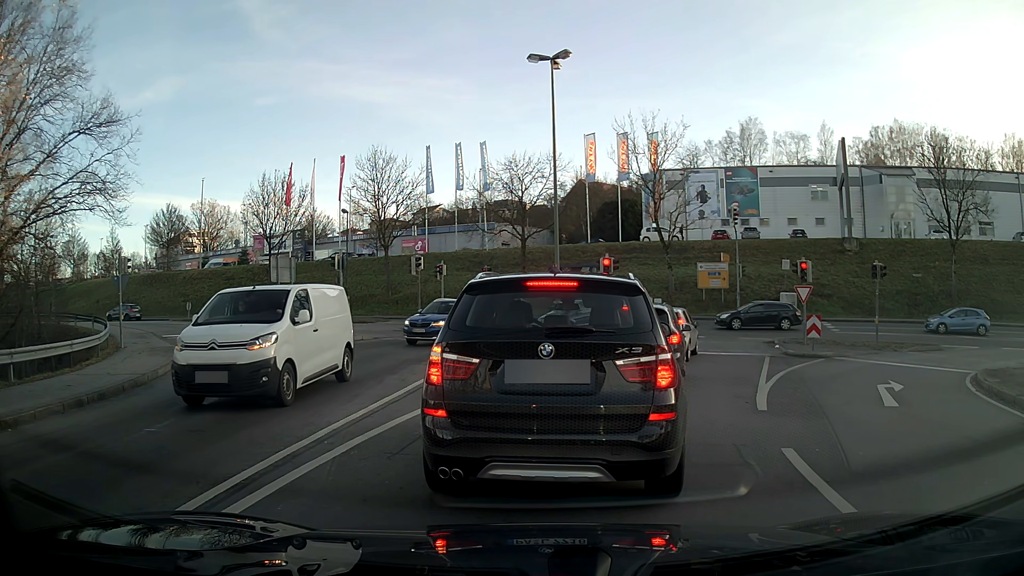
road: primary_link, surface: asphalt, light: Day
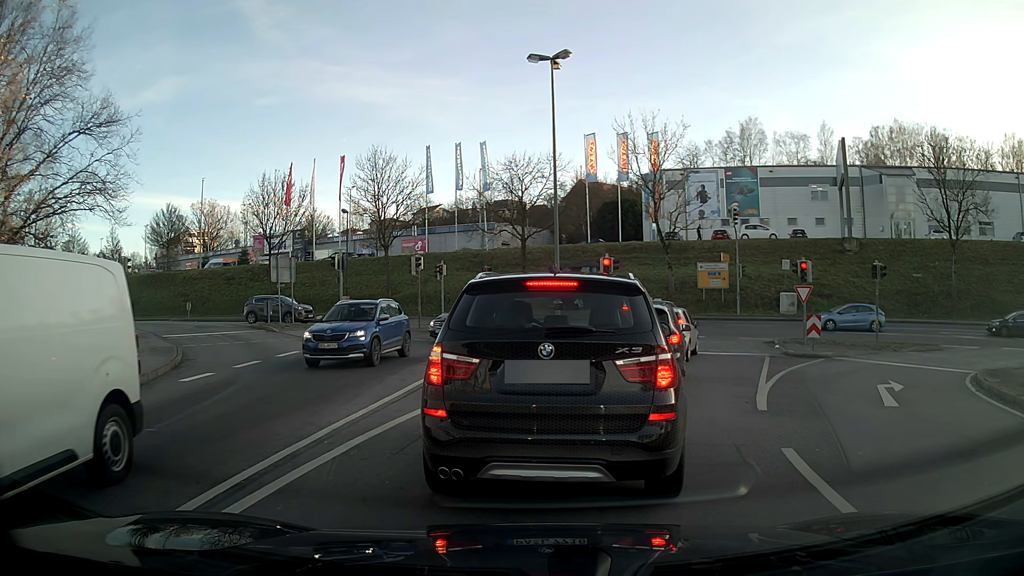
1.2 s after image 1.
(0.0, 0.0) m; 0°
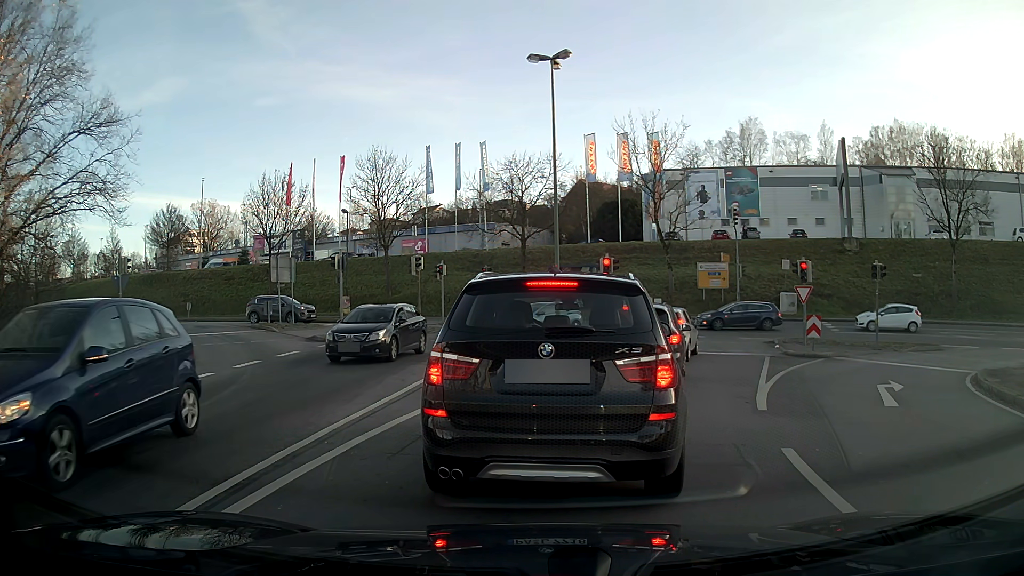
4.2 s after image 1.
(0.0, 0.0) m; 0°
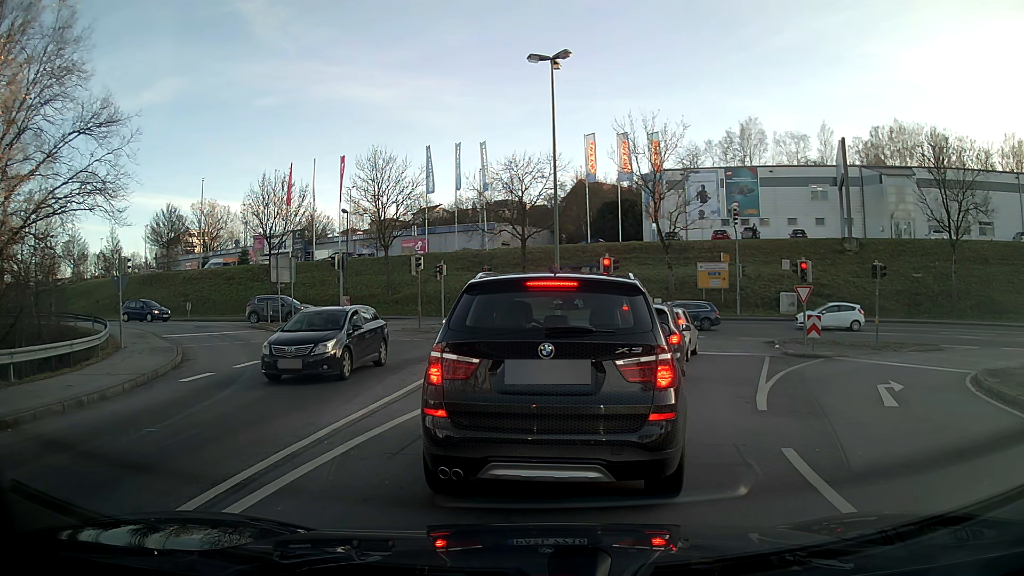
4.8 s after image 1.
(0.0, 0.0) m; 0°
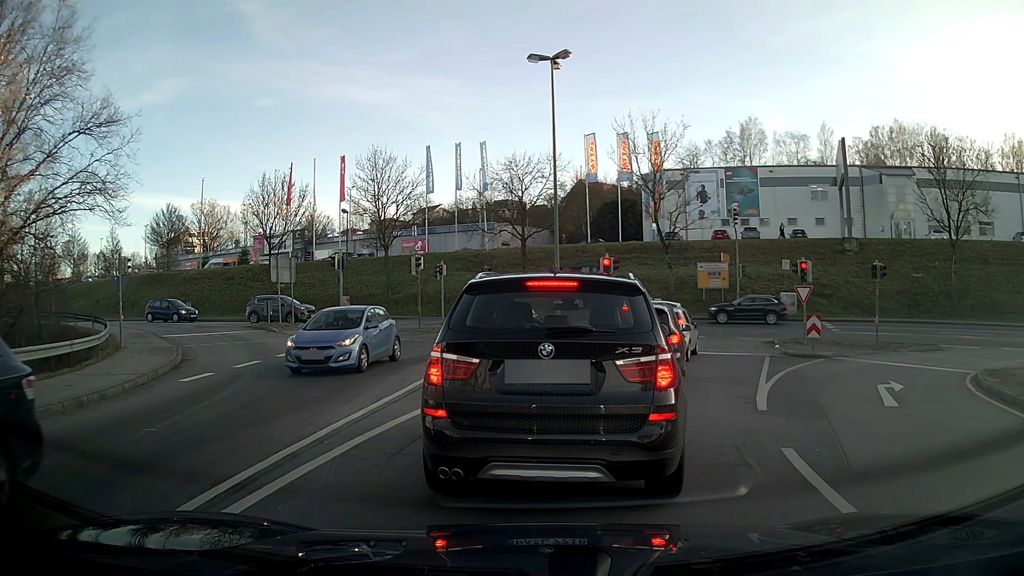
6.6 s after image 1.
(0.0, 0.0) m; 0°
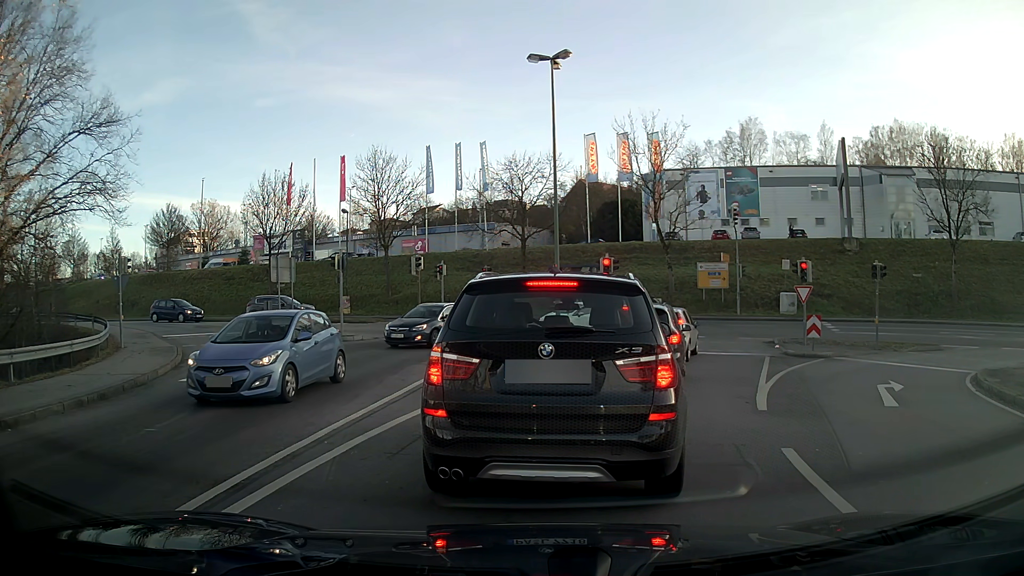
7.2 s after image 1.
(0.0, 0.0) m; 0°
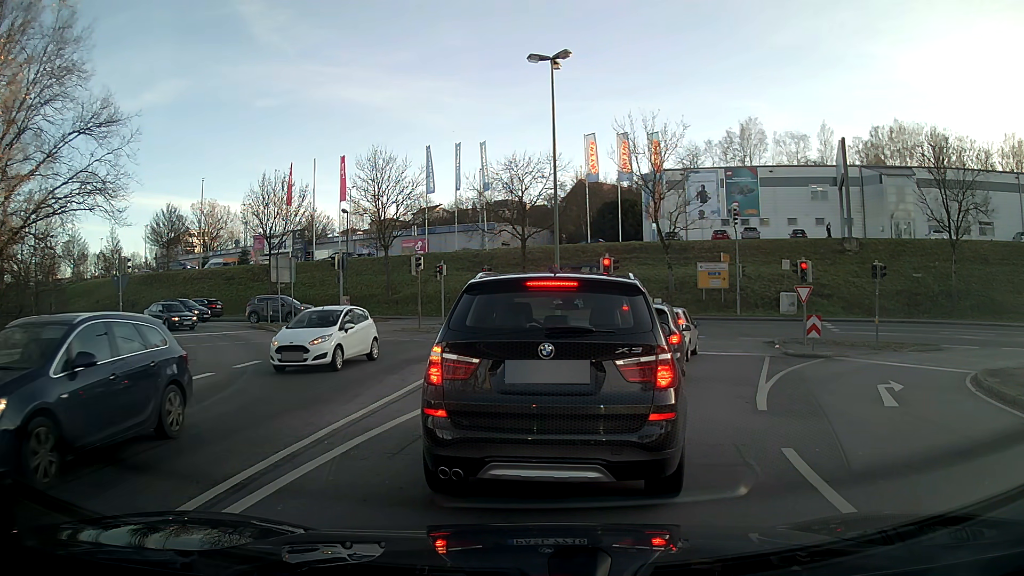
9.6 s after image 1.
(0.0, 0.0) m; 0°
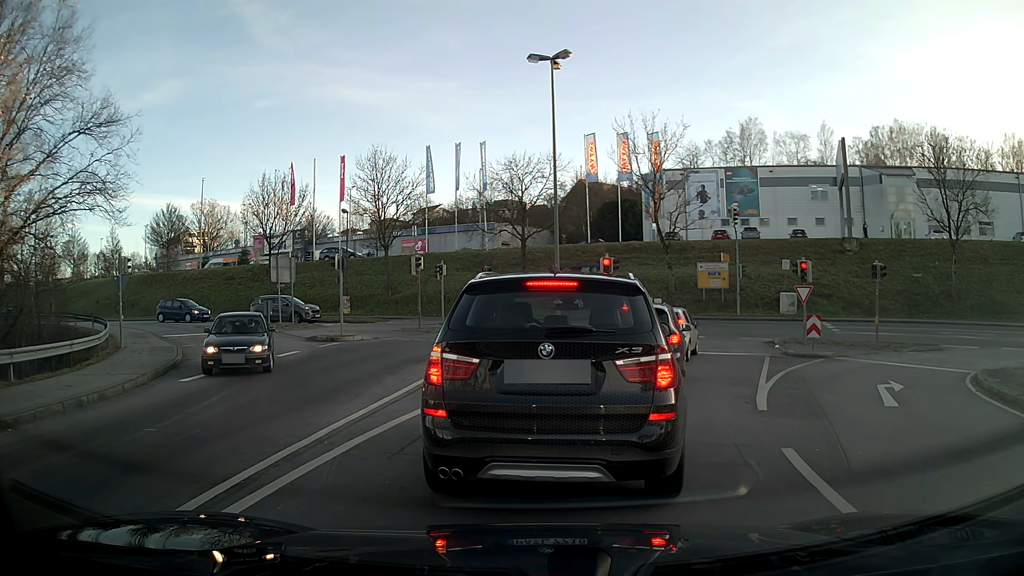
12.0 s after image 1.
(0.0, 0.0) m; 0°
(+1, +10) (+4, +19) (+7, +29) (+3, +38) (-5, +43) (-15, +46) (-25, +48) (-35, +50) (-44, +52) (-54, +54) m
